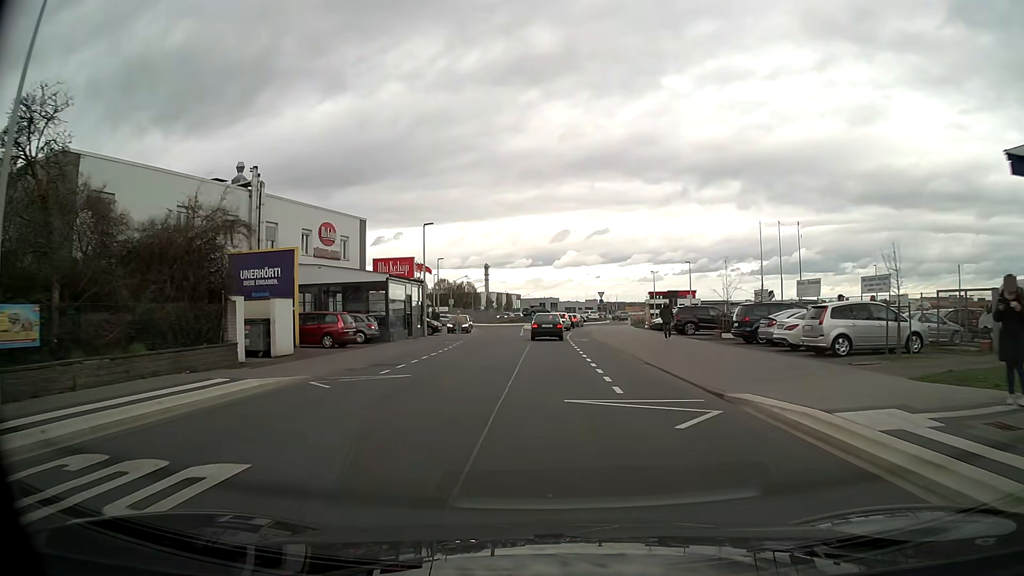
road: tertiary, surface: asphalt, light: Day
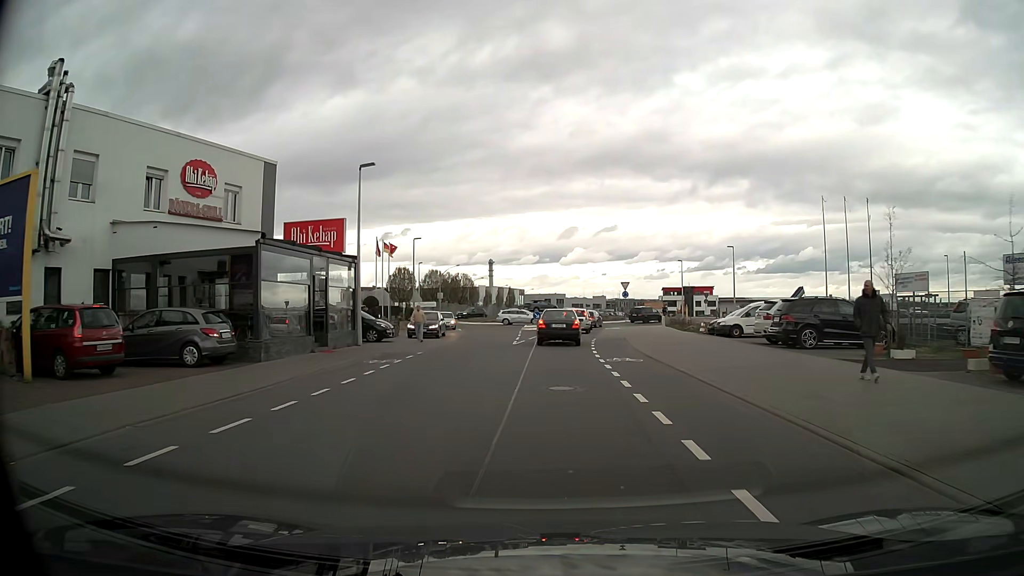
(0.0, +17.3) m; 0°
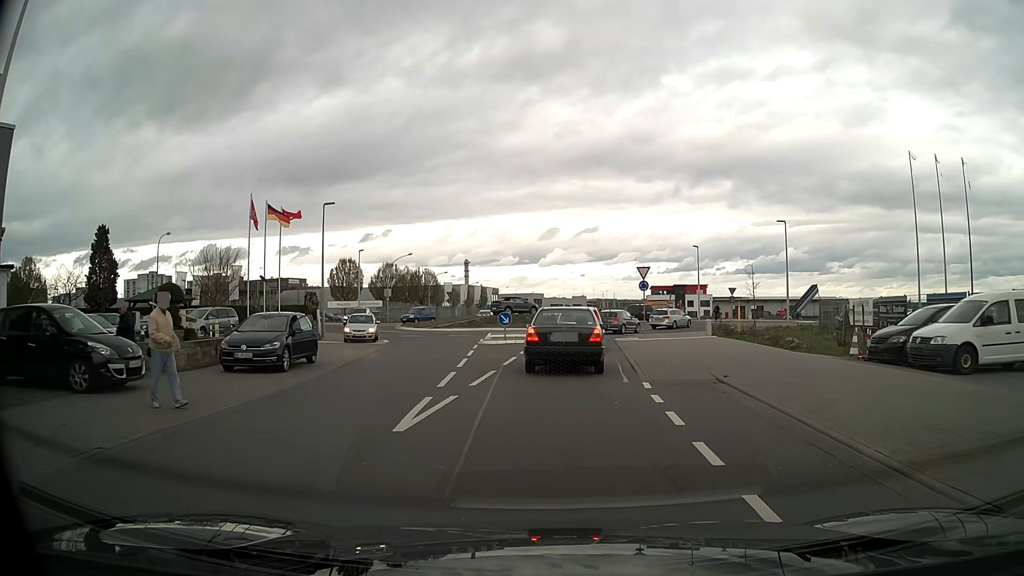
(+0.2, +20.0) m; +2°
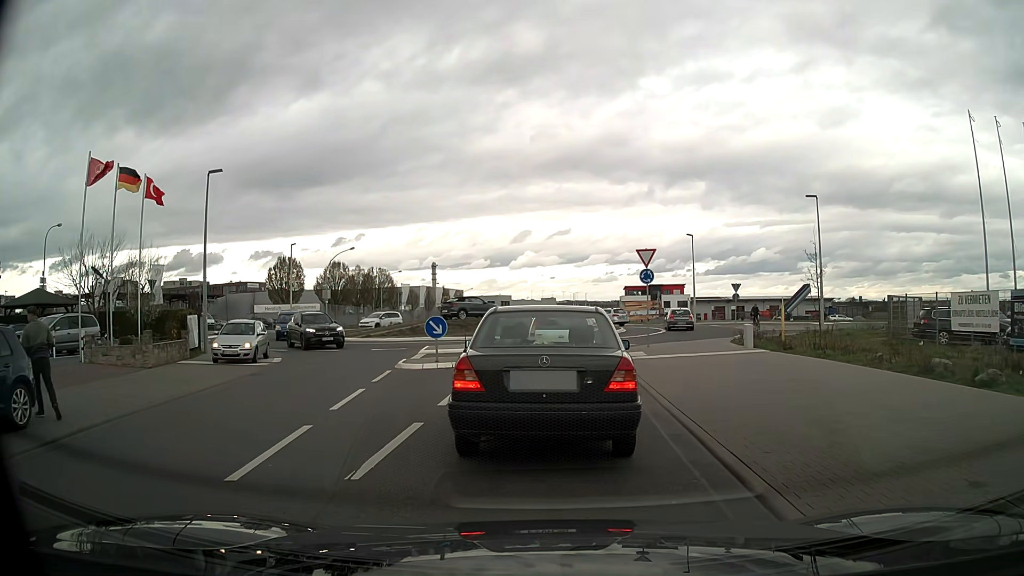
(+0.3, +11.1) m; +2°
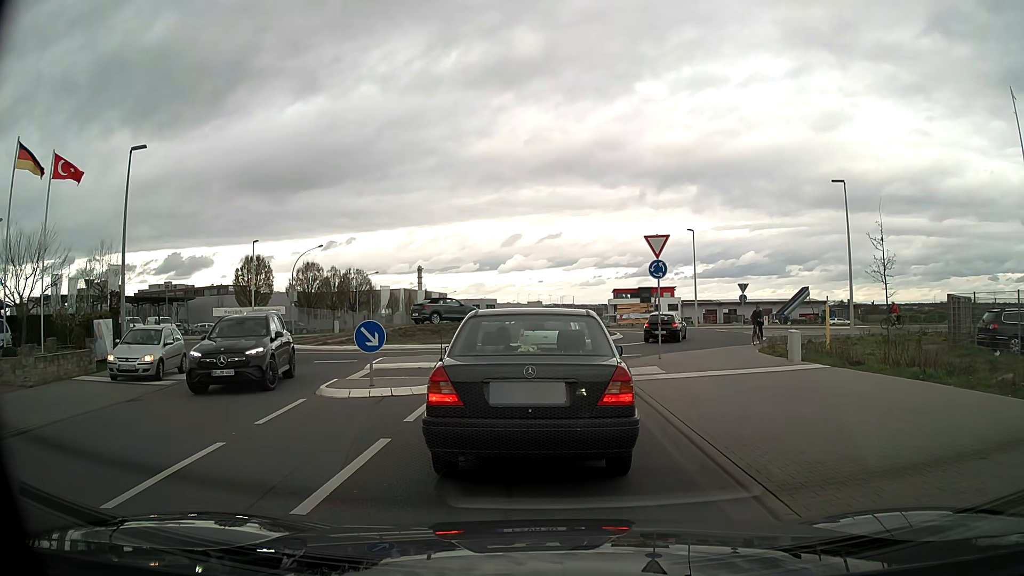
(+0.1, +5.4) m; +1°
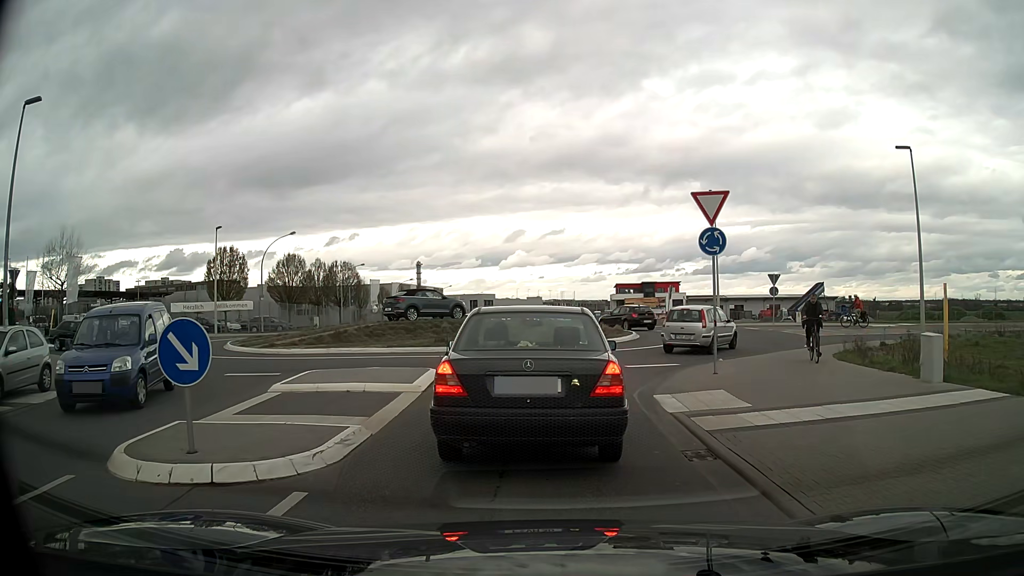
(+0.1, +6.9) m; 0°
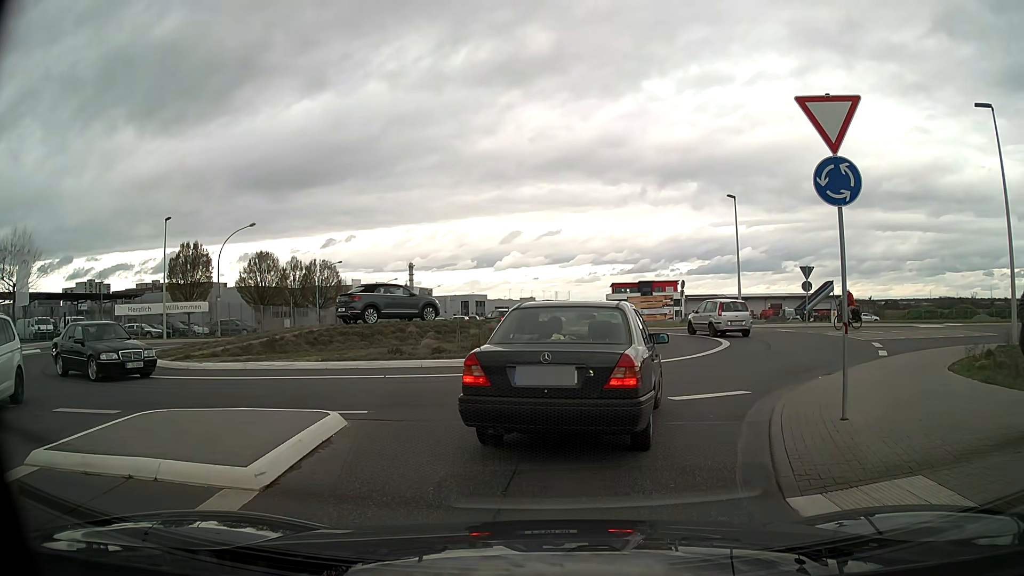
(+0.1, +6.4) m; +1°
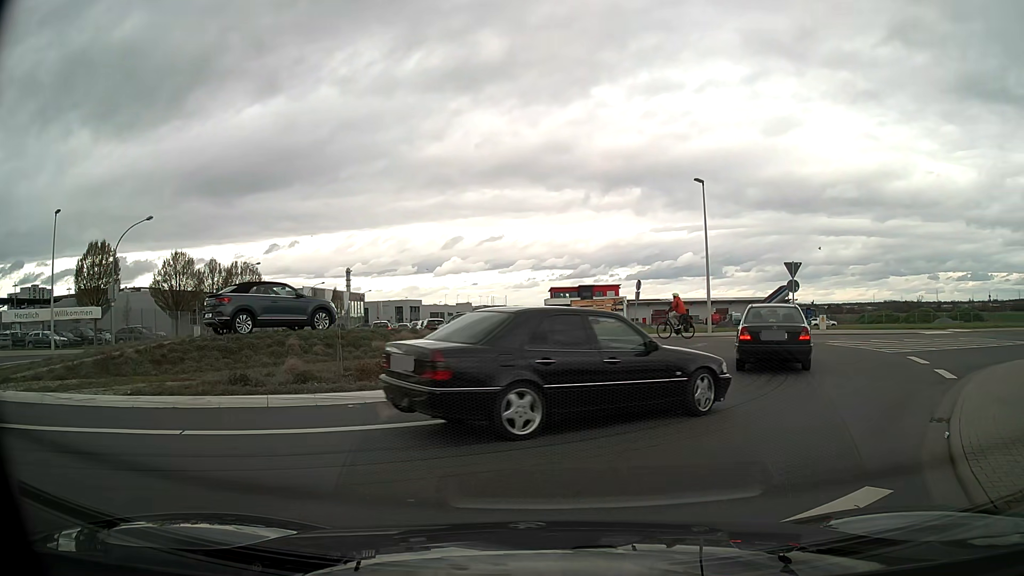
(+0.1, +6.3) m; +5°
(+3, +9) (+6, +19) (+4, +28) (-2, +36) (-8, +44) (-12, +53) (-14, +63) (-16, +73) (-17, +82) (-18, +92) m
